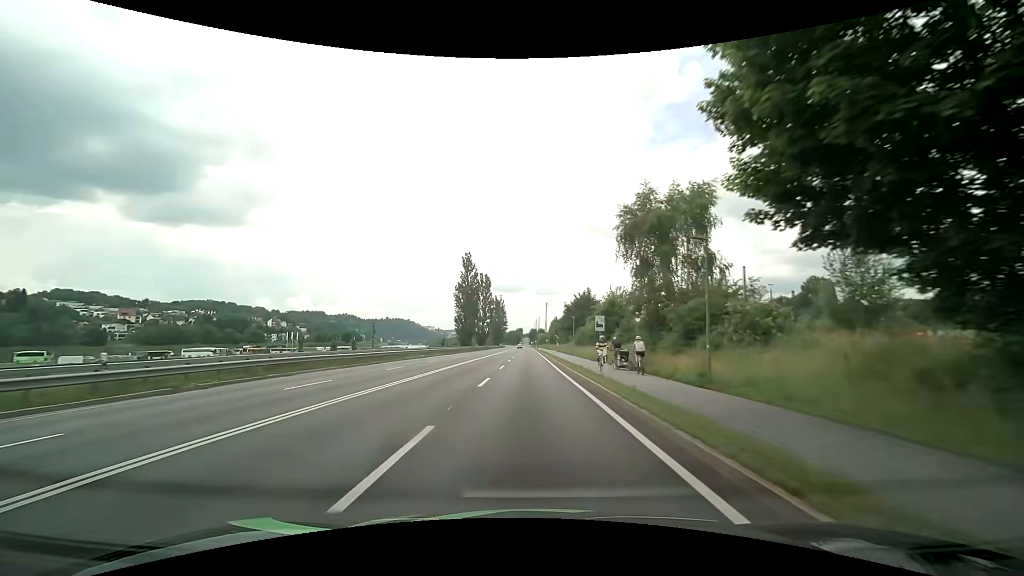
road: primary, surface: asphalt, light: Day
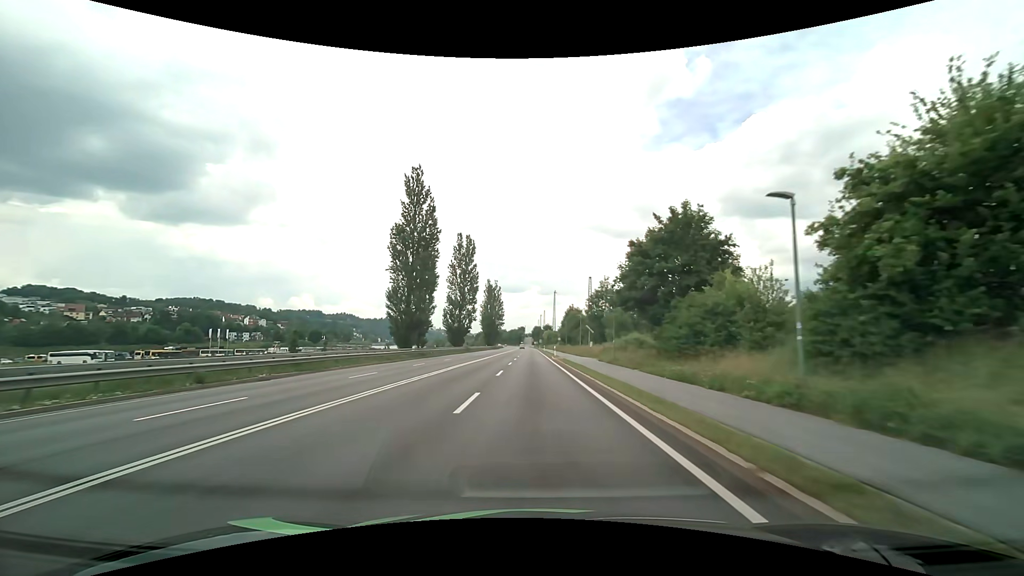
(-0.3, +54.5) m; 0°
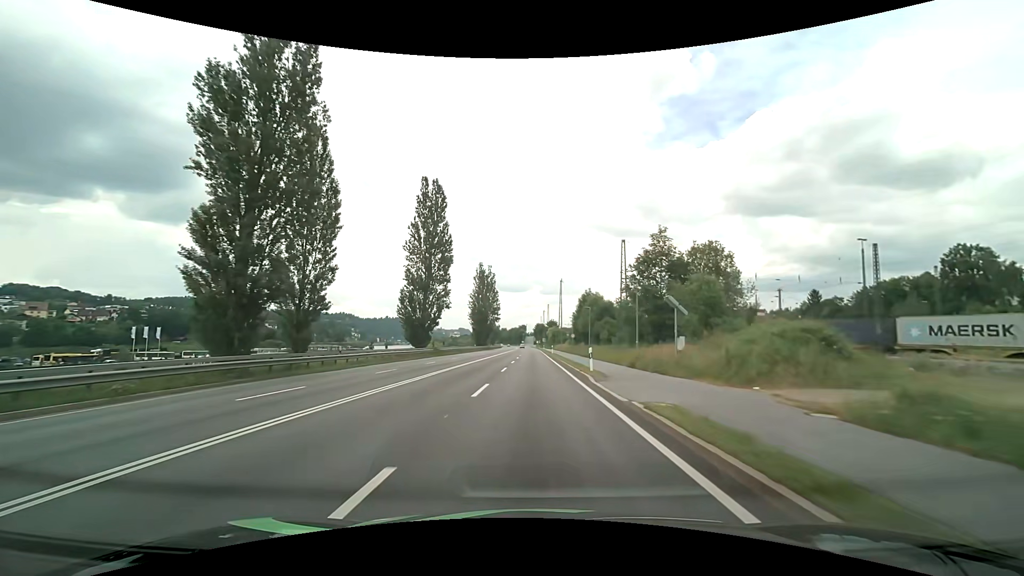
(+0.1, +32.4) m; 0°
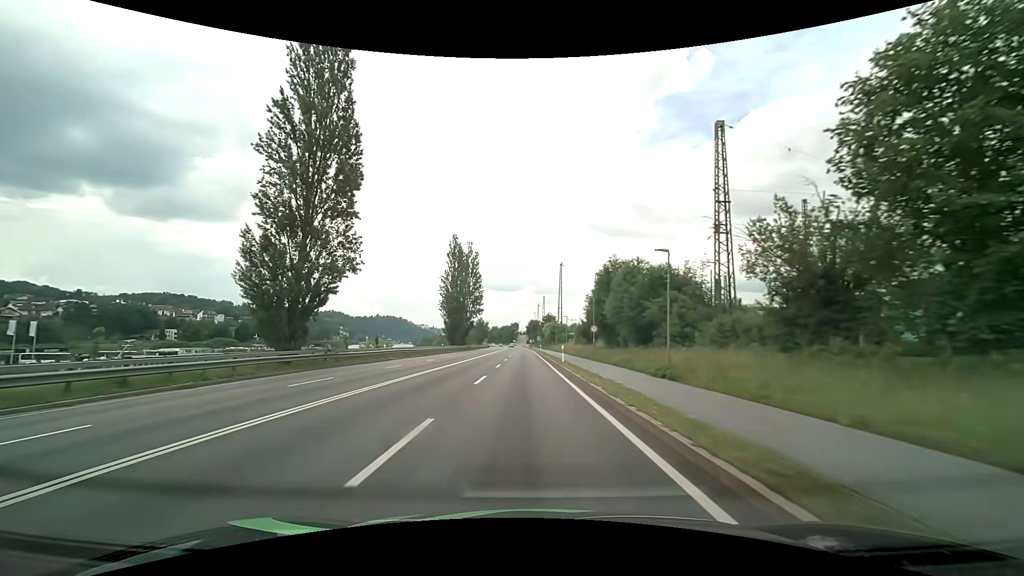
(+0.1, +32.3) m; +1°
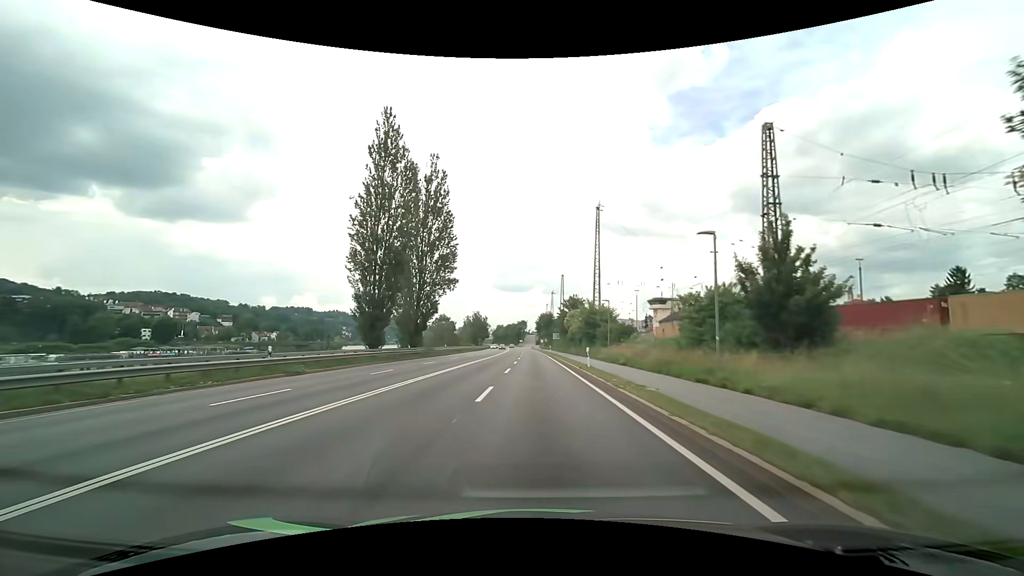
(-0.9, +53.4) m; -1°
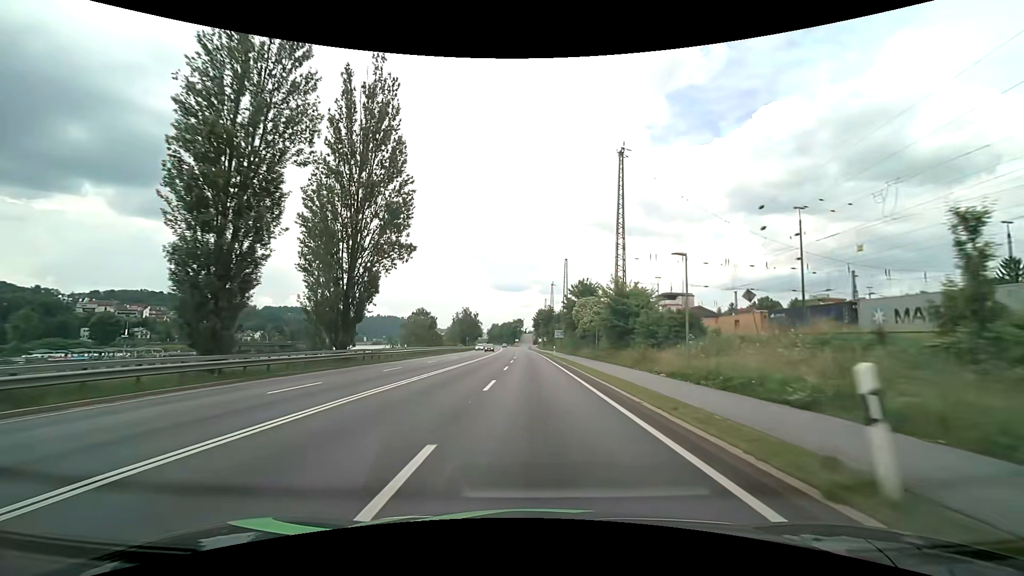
(+0.1, +21.2) m; +1°
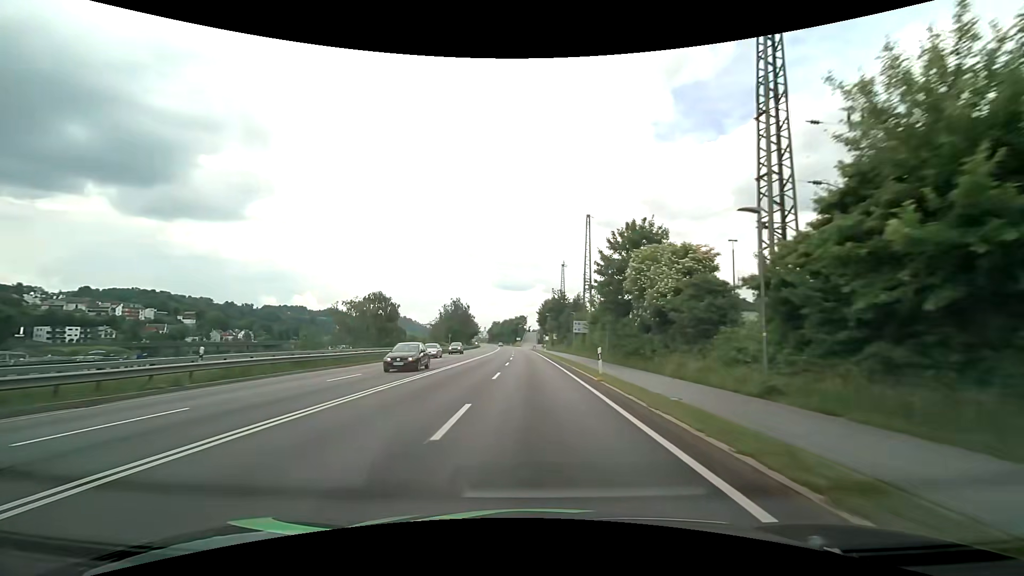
(-0.1, +31.7) m; 0°
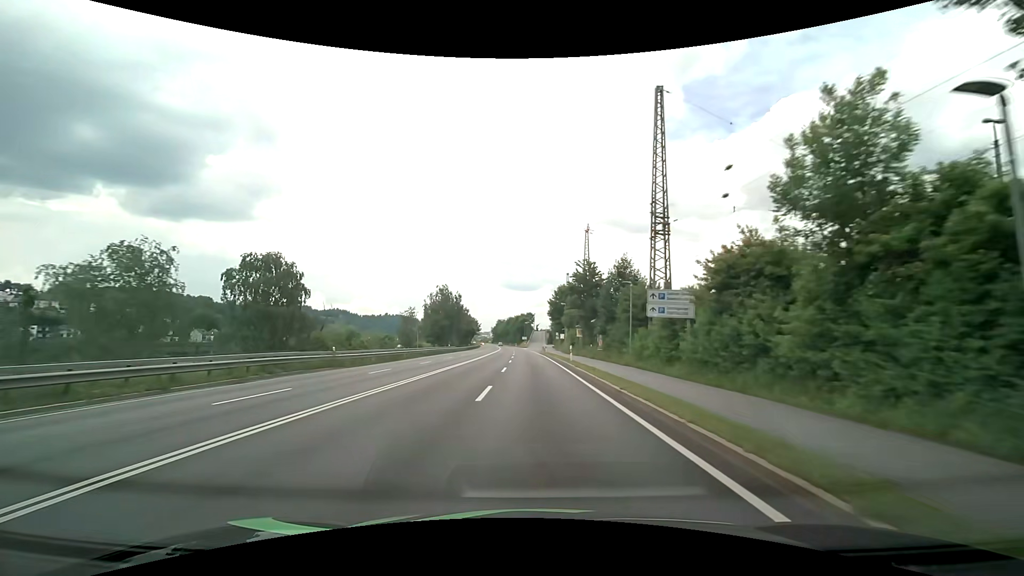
(-0.4, +31.5) m; -1°
(0, +10) (0, +20) (0, +30) (0, +40) (0, +50) (0, +60) (0, +70) (0, +80) (0, +90) (+1, +100) m
